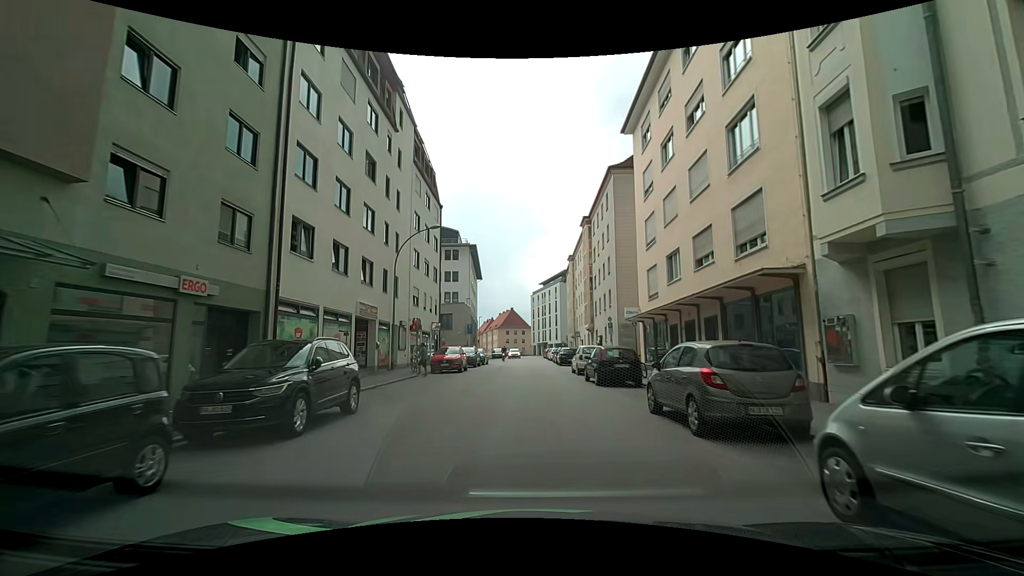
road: tertiary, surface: asphalt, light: Day
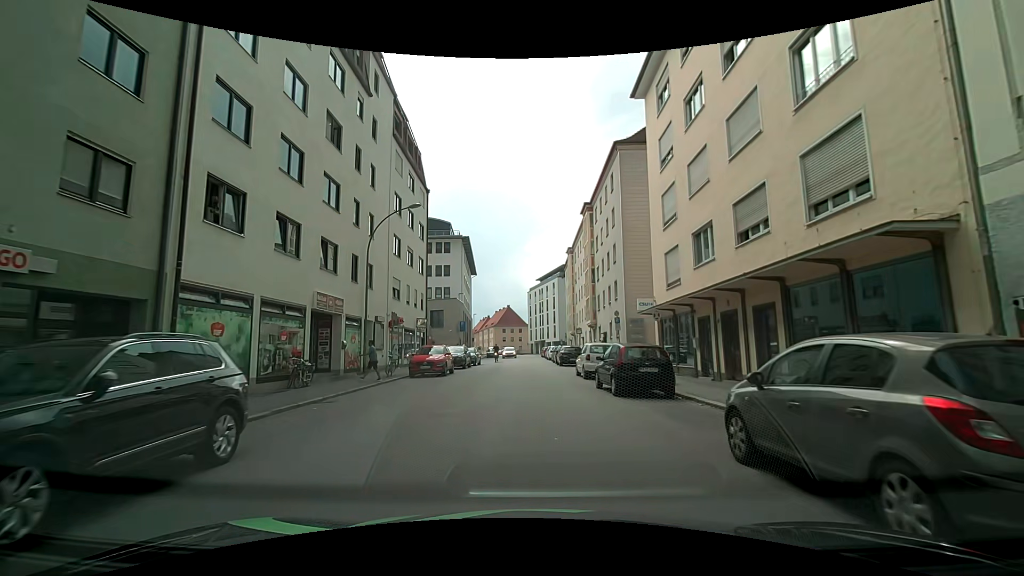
(0.0, +4.5) m; 0°
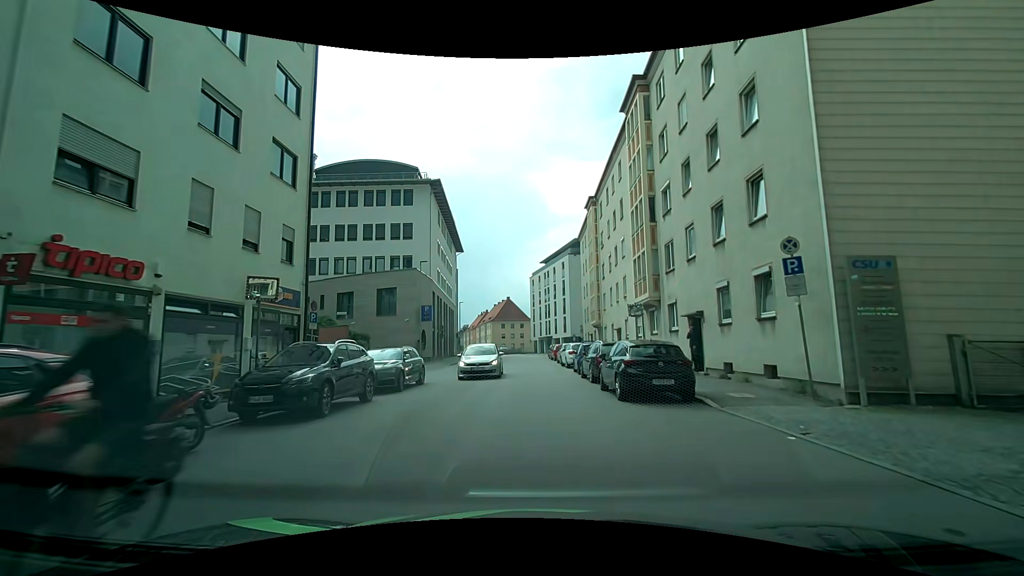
(0.0, +23.0) m; 0°
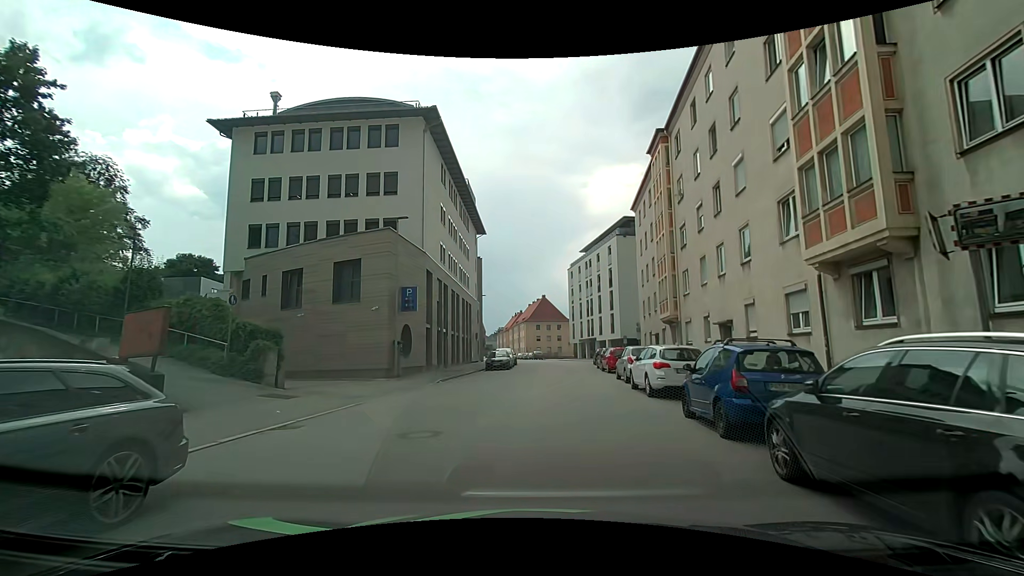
(0.0, +14.4) m; -4°
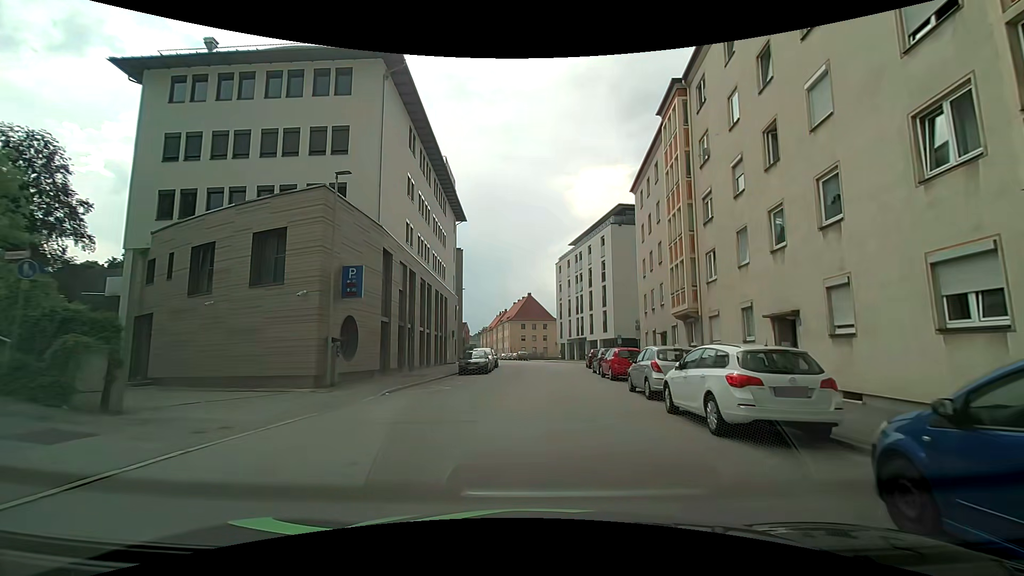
(+0.1, +6.6) m; +2°
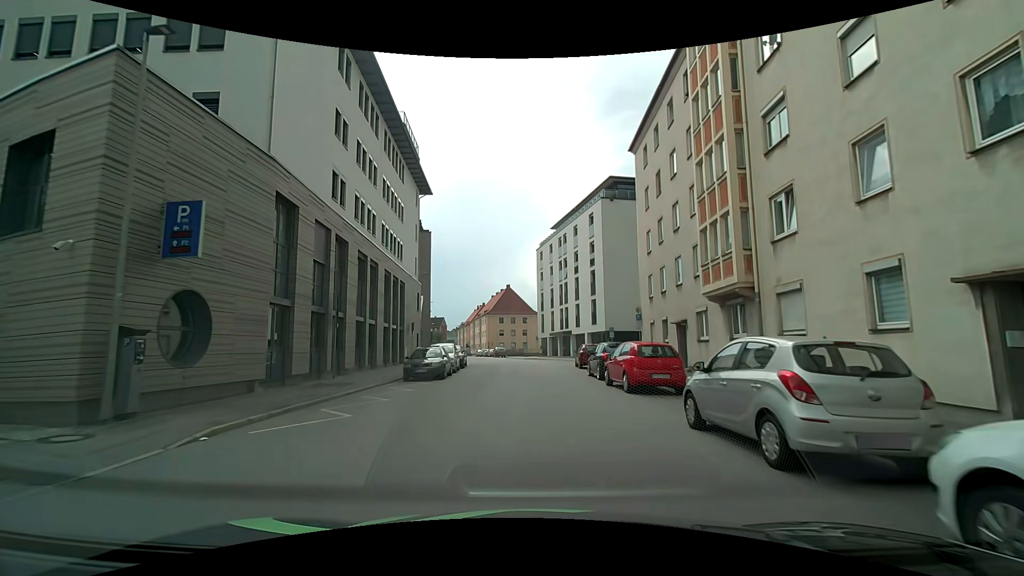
(+0.1, +8.5) m; +3°
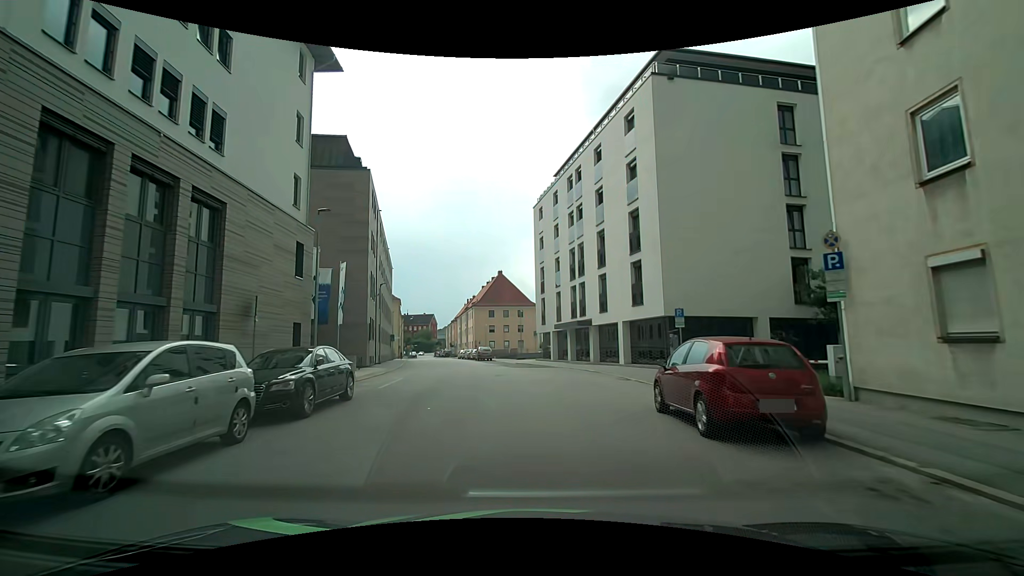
(0.0, +22.2) m; -1°
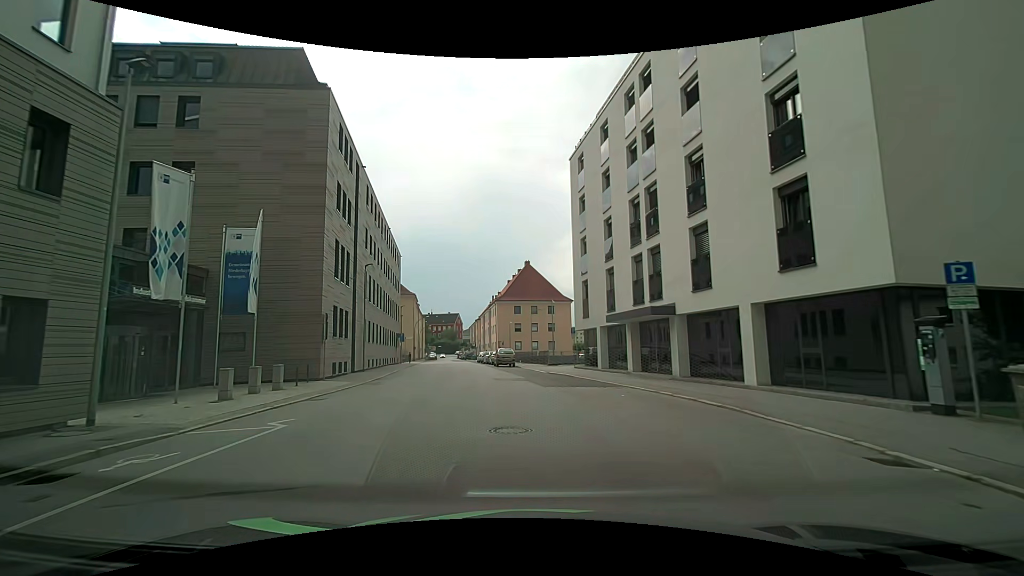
(-0.4, +13.6) m; -3°
(0, +10) (-1, +20) (-3, +30) (-5, +40) (-6, +50) (-8, +59) (-10, +69) (-12, +79) (-13, +89) (-15, +99) m
